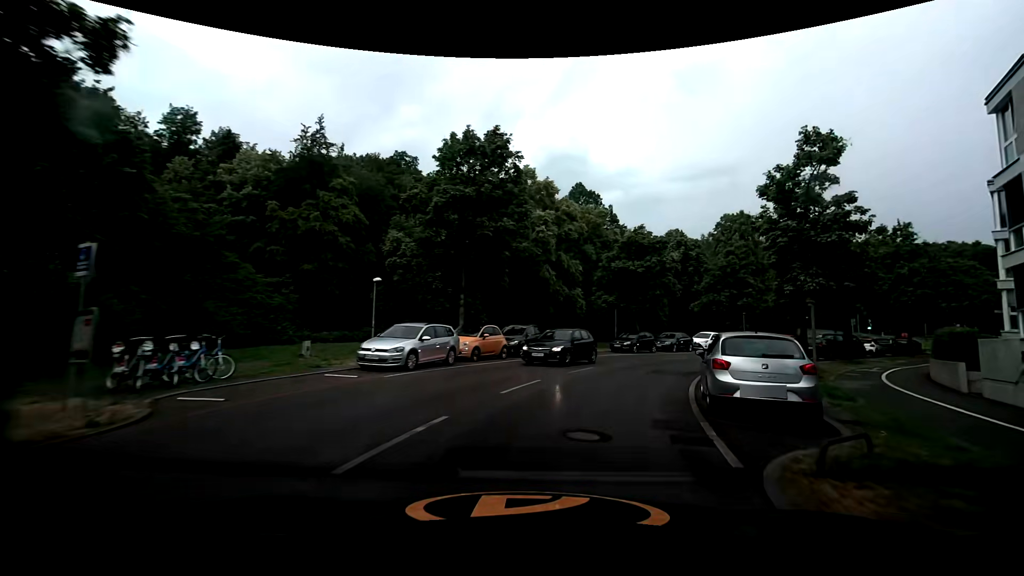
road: secondary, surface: asphalt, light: Day
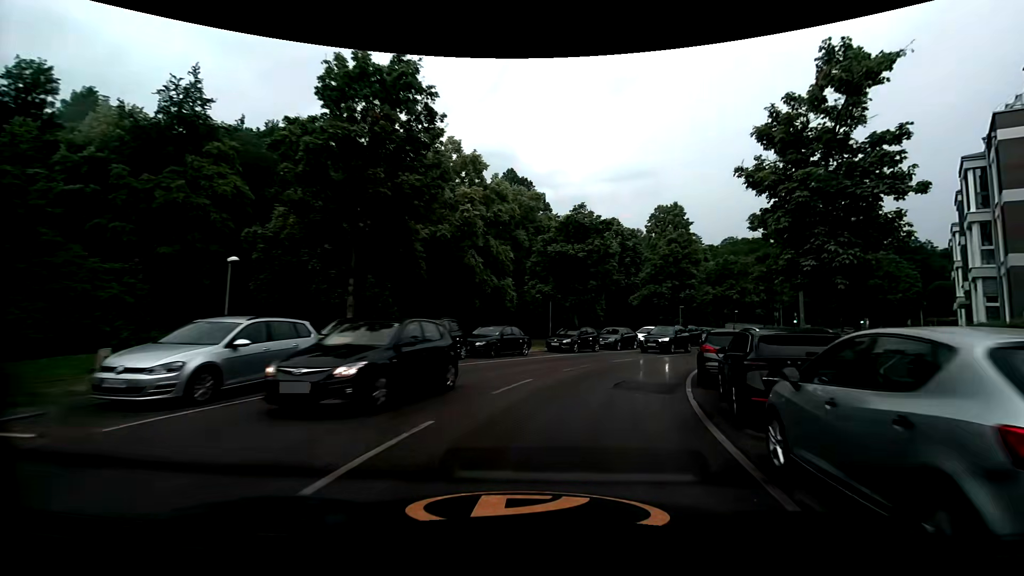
(+0.4, +6.4) m; +7°
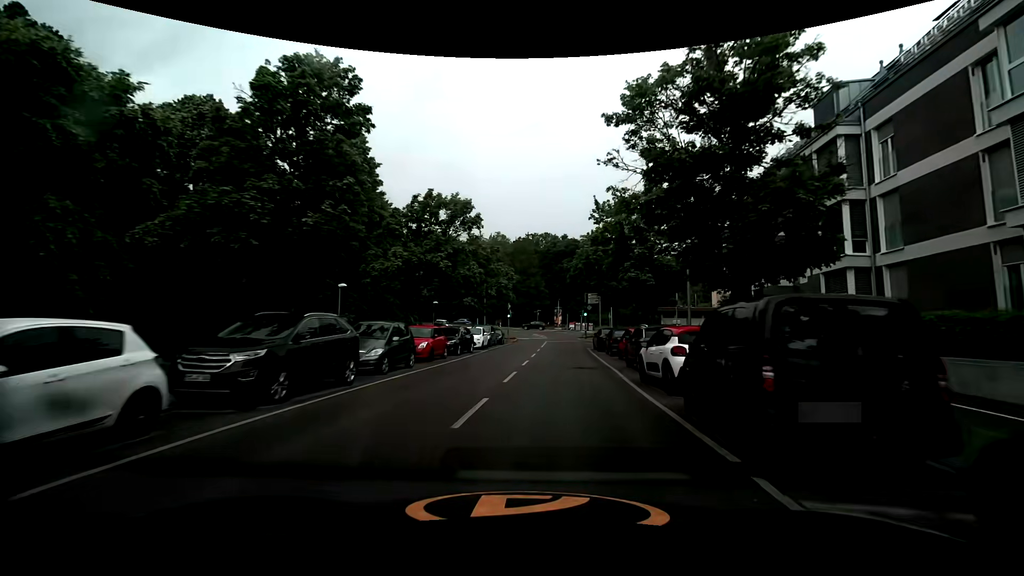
(+10.8, +30.3) m; +35°
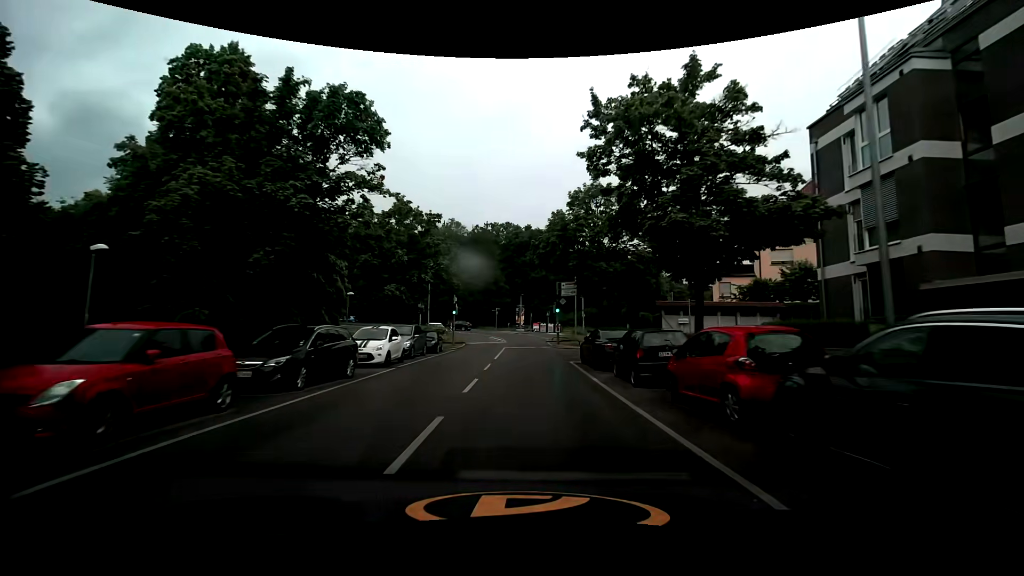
(+0.7, +14.3) m; +5°
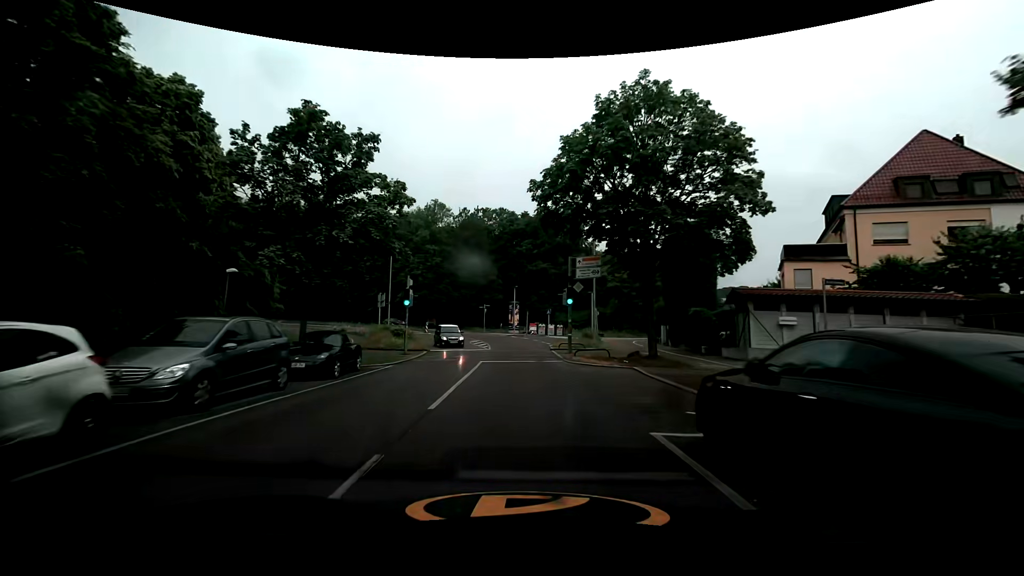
(-0.1, +14.6) m; 0°
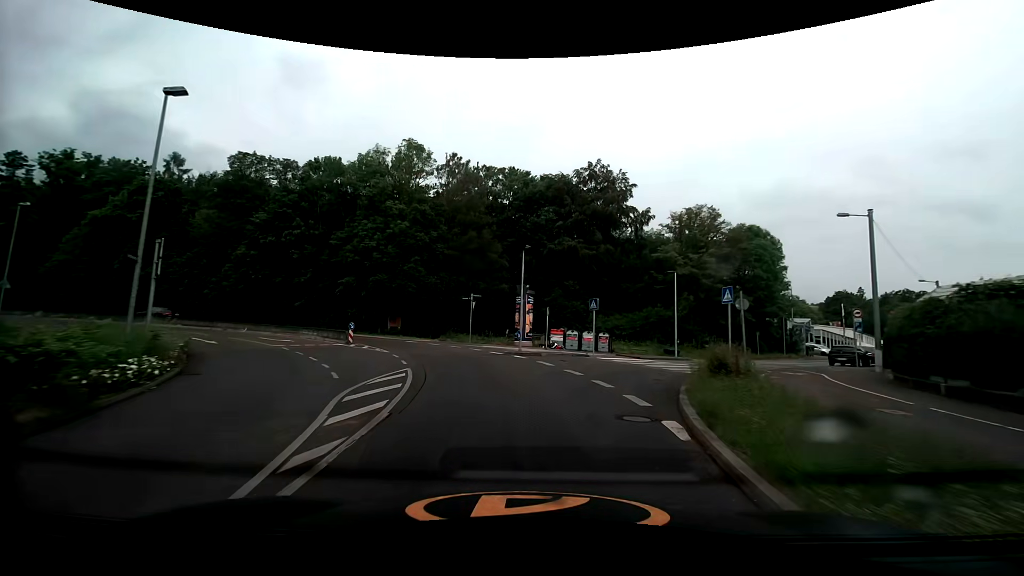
(0.0, +28.1) m; -1°
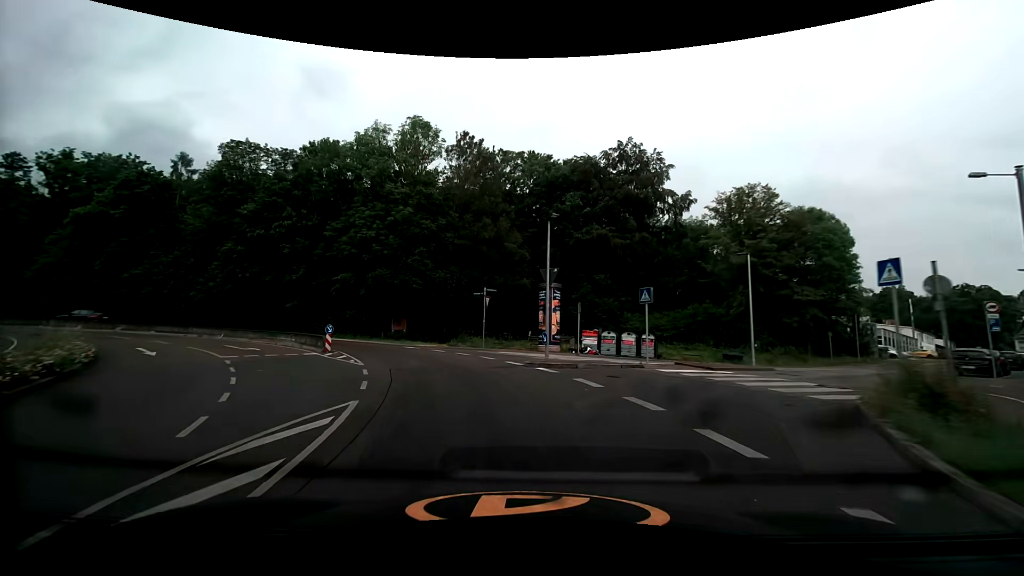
(-0.1, +6.8) m; -2°
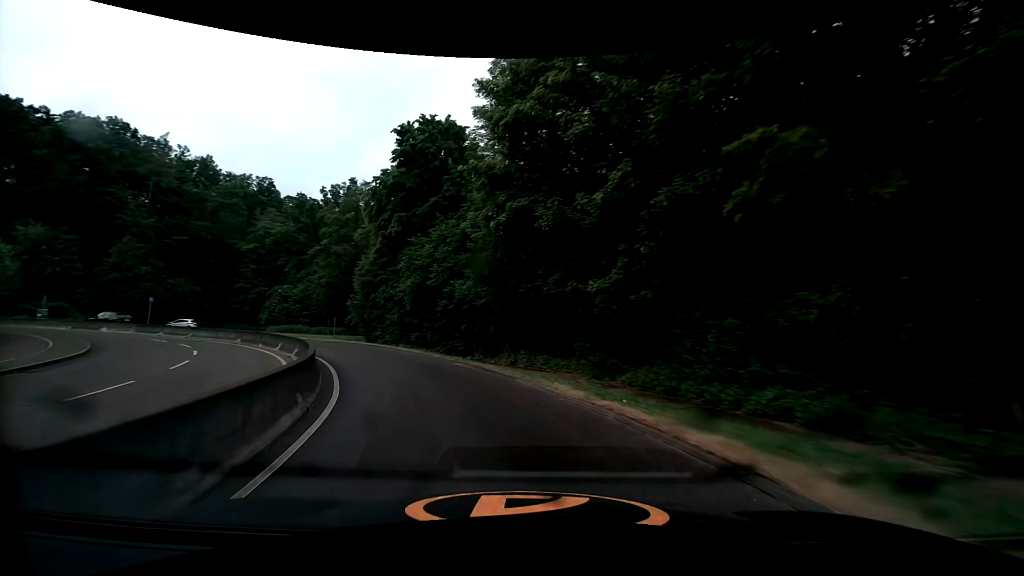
(-11.0, +30.5) m; -44°
(-1, +10) (-5, +19) (-10, +28) (-17, +35) (-26, +40) (-35, +44) (-45, +45) (-55, +45) (-64, +42) (-74, +38) m
